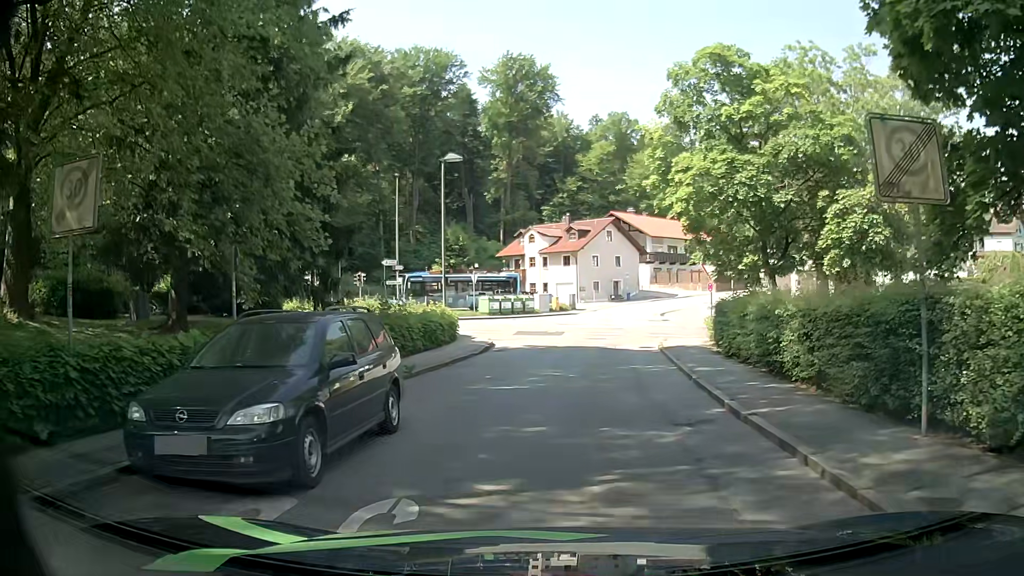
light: Day
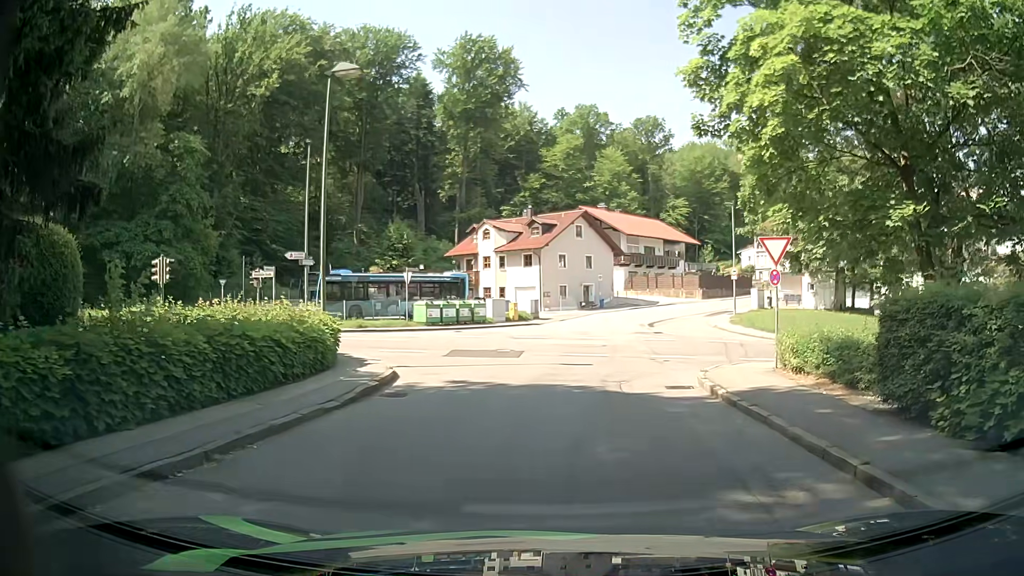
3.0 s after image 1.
(+0.4, +11.9) m; +3°
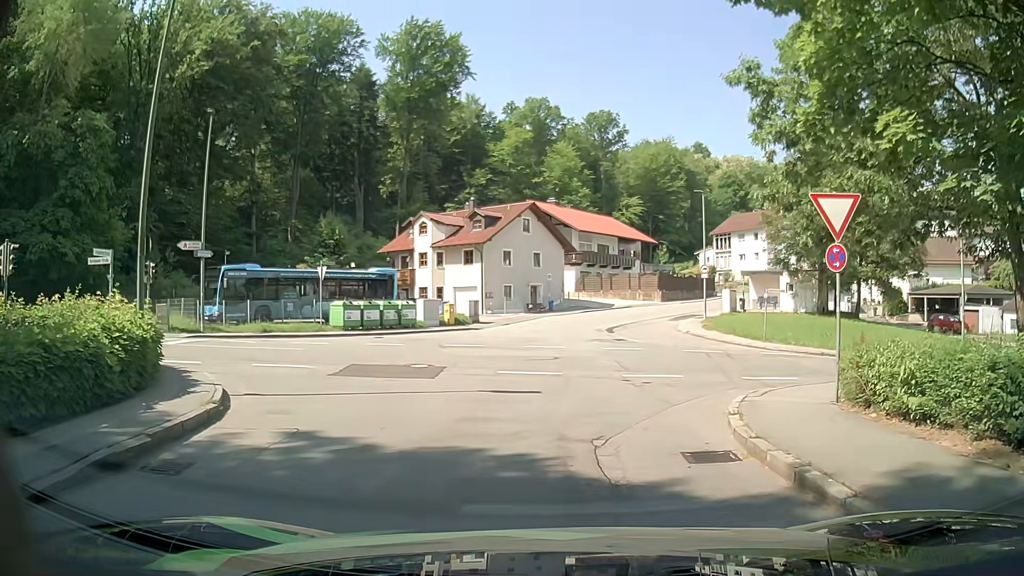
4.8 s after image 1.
(+0.3, +6.4) m; +4°
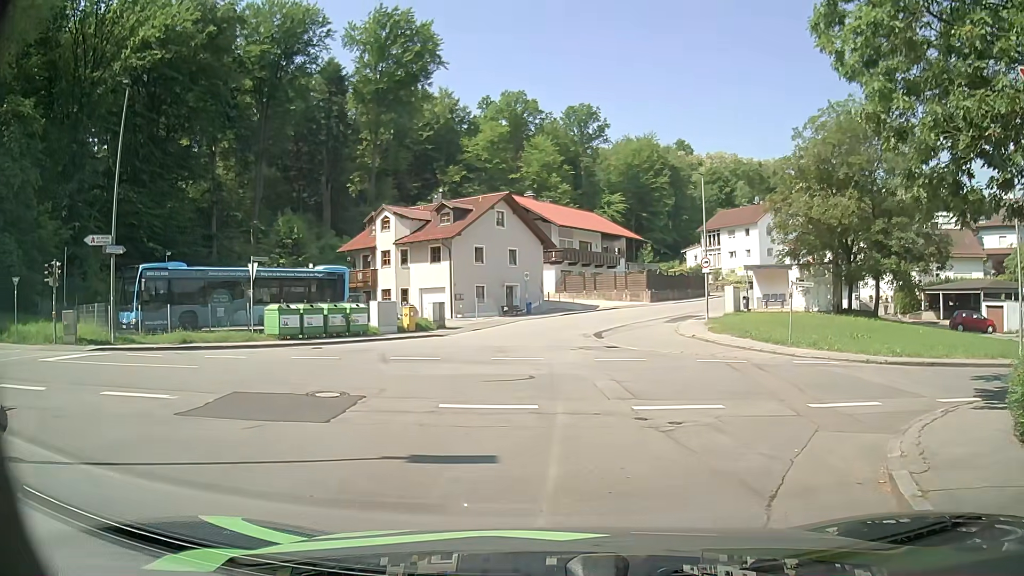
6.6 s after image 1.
(+0.2, +5.8) m; +3°
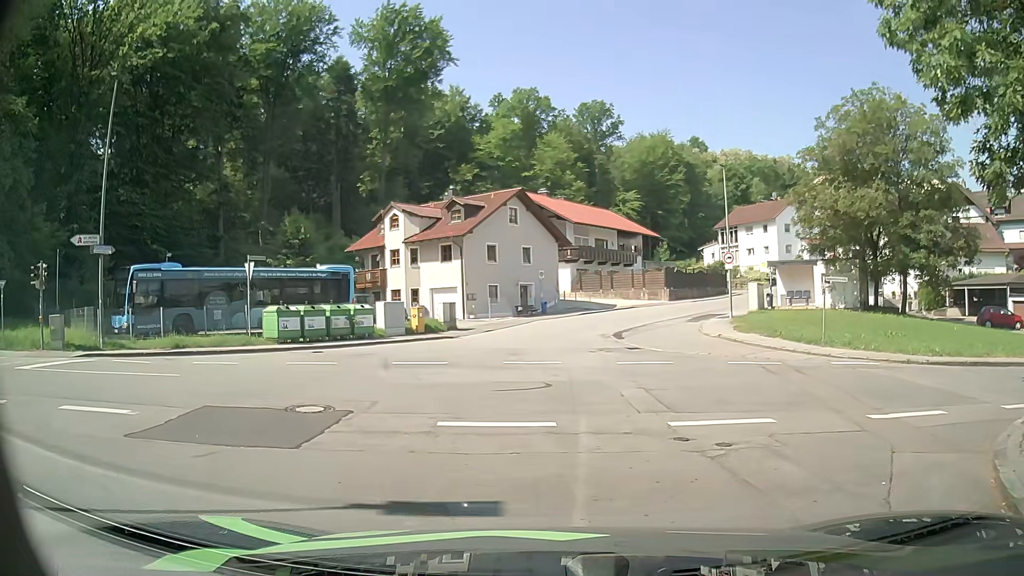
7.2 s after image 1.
(0.0, +1.7) m; 0°
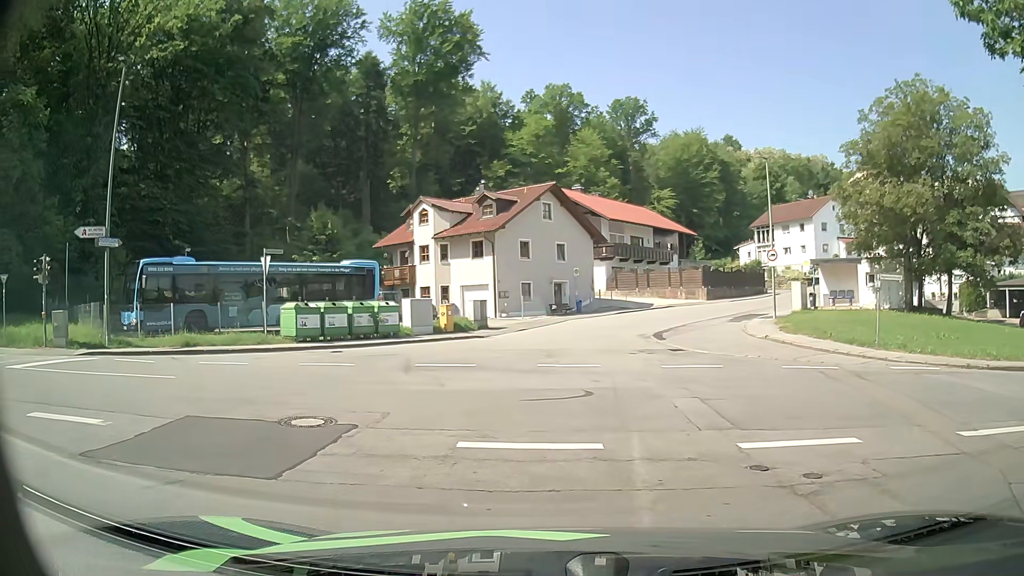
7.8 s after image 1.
(0.0, +1.6) m; -4°
